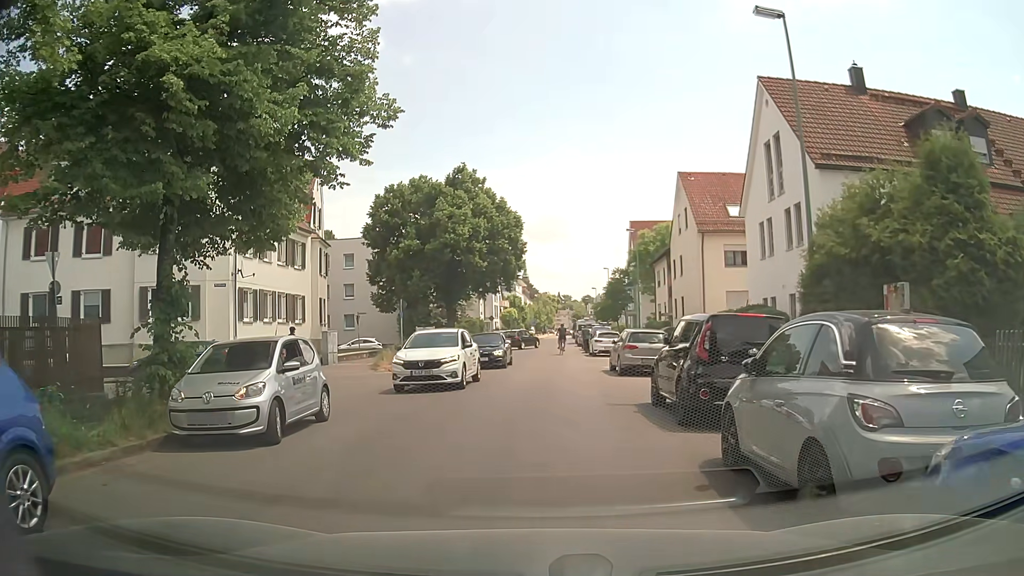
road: tertiary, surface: asphalt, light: Day
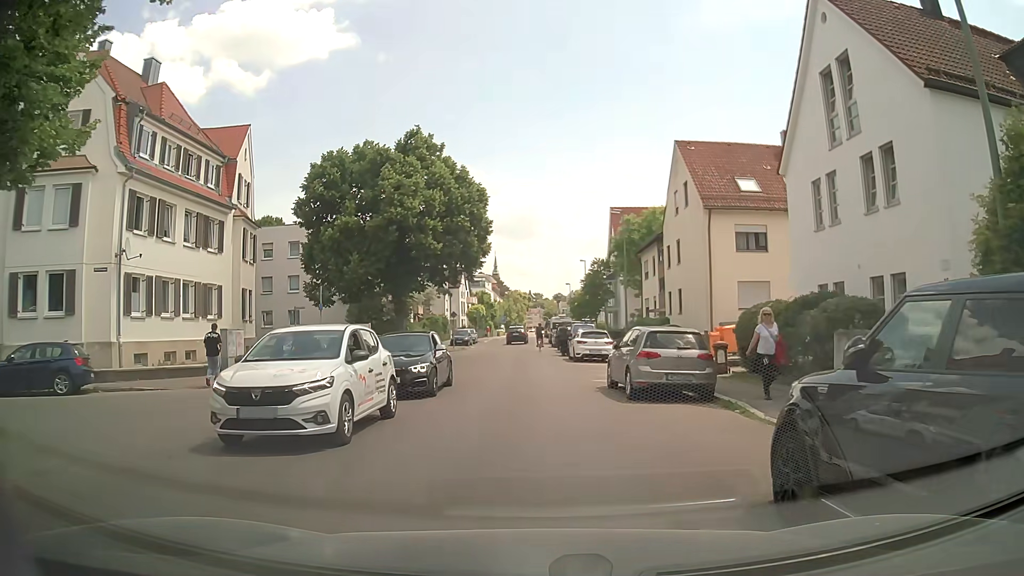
(+0.2, +7.9) m; +4°
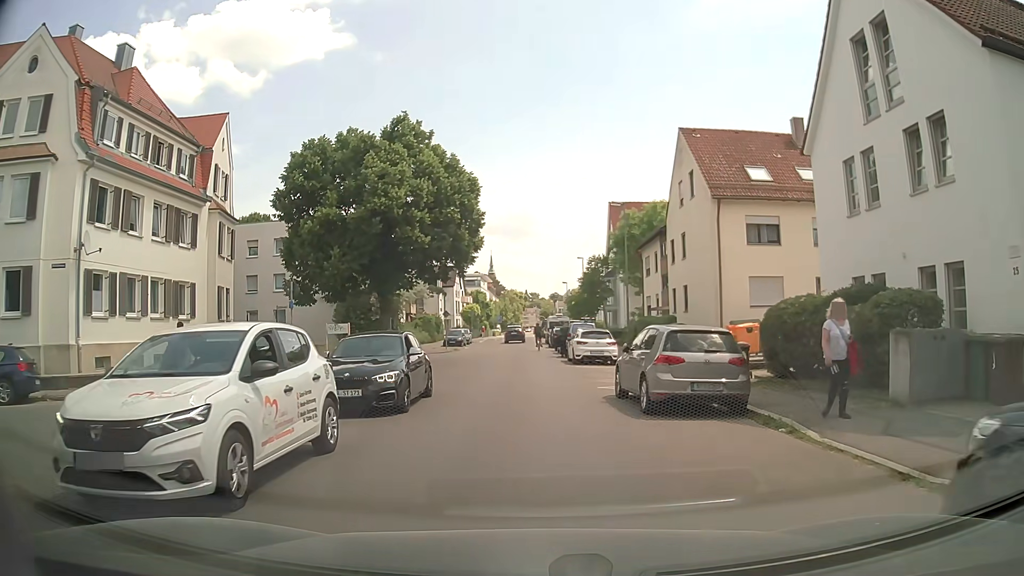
(0.0, +2.5) m; -1°
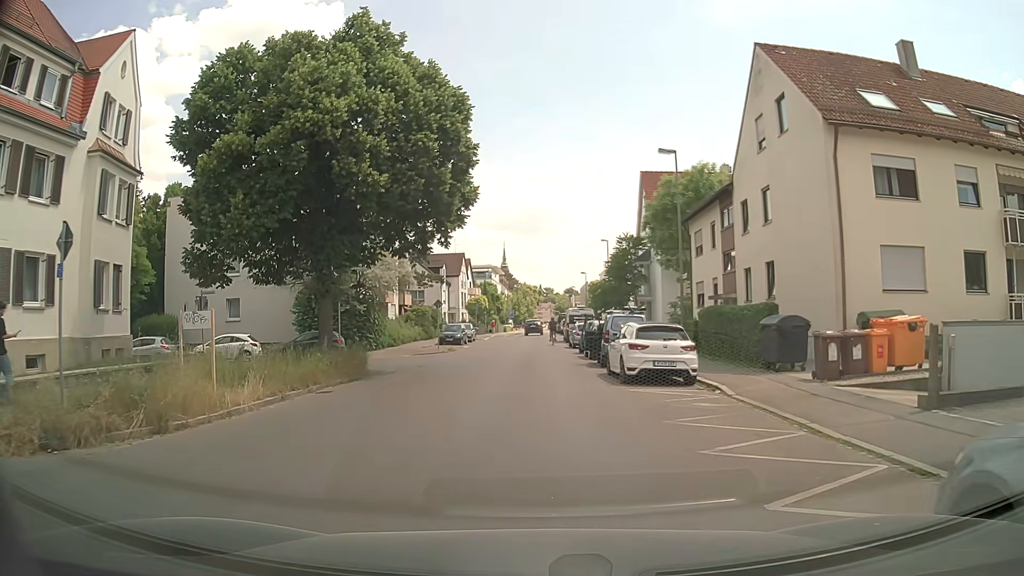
(0.0, +11.3) m; -2°
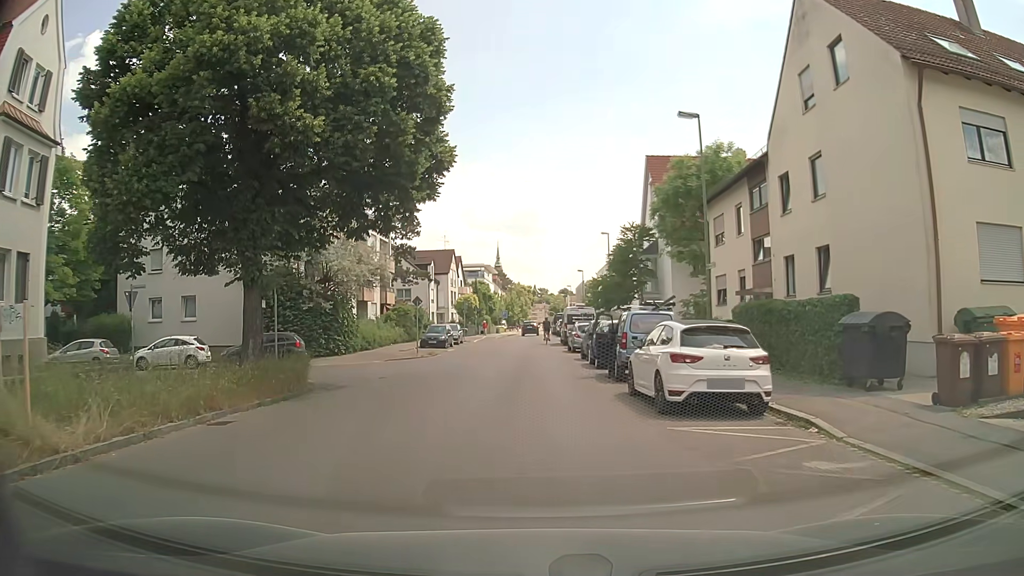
(+0.2, +5.3) m; +2°
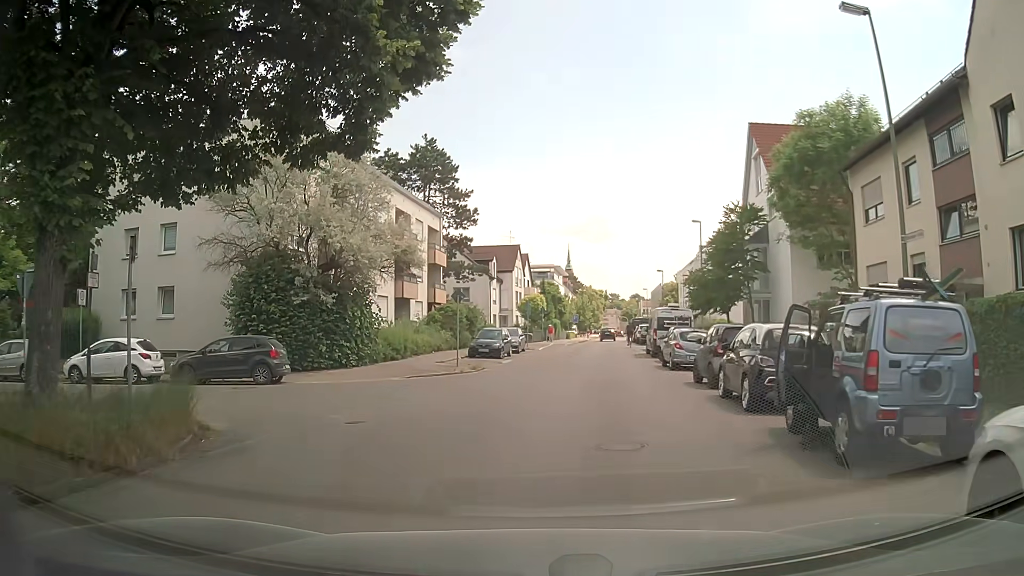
(-0.4, +9.4) m; -6°
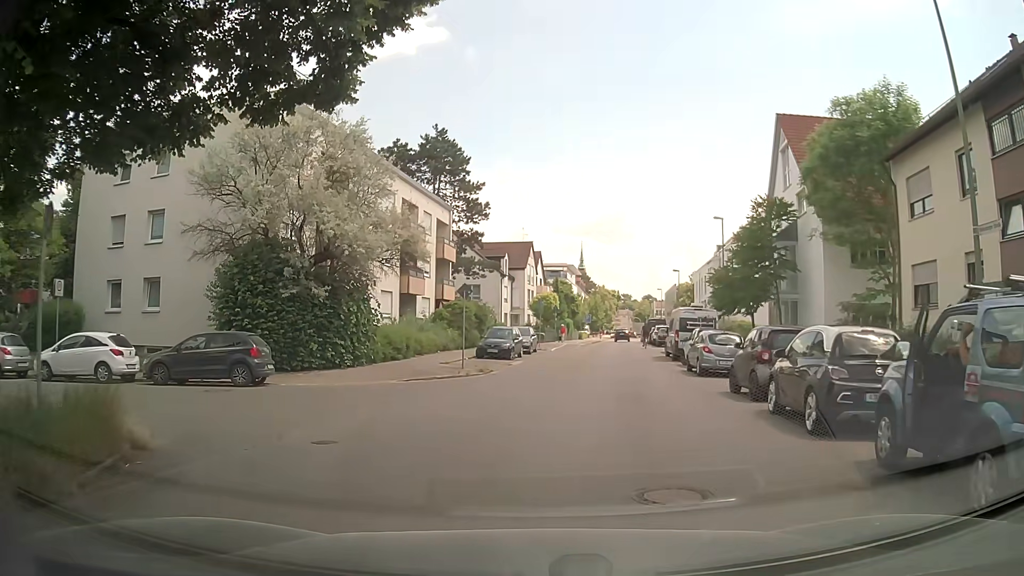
(0.0, +2.3) m; -1°
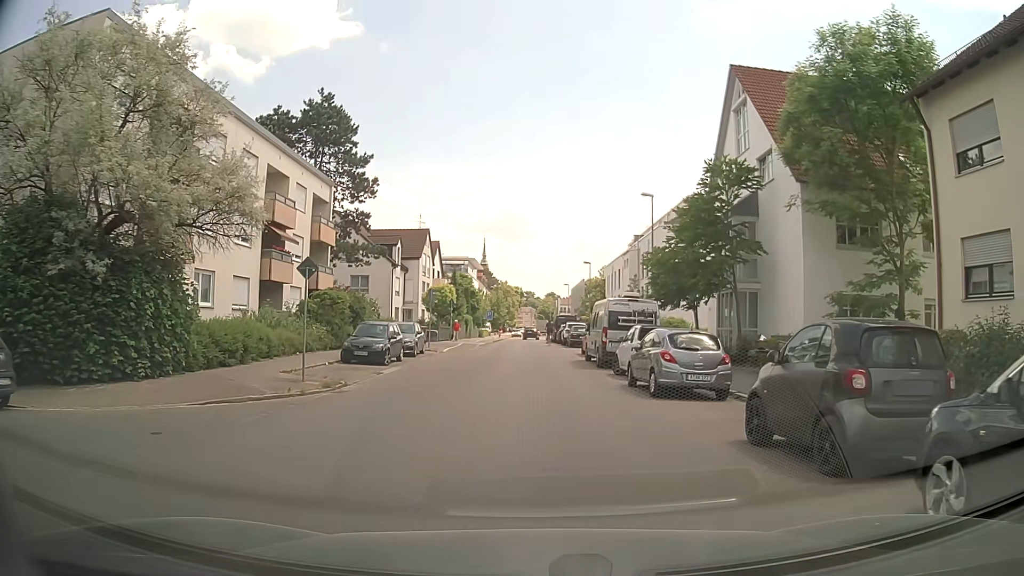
(+0.5, +7.6) m; +9°
(0, +10) (0, +20) (0, +30) (0, +40) (0, +50) (0, +60) (0, +70) (-1, +80) (0, +90) (+1, +100) m
